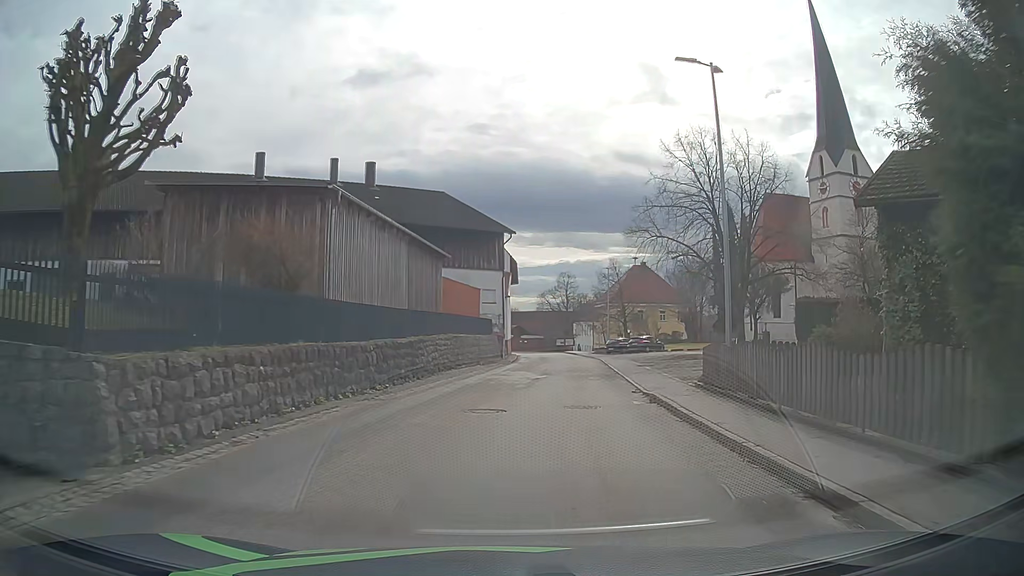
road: tertiary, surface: asphalt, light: Day
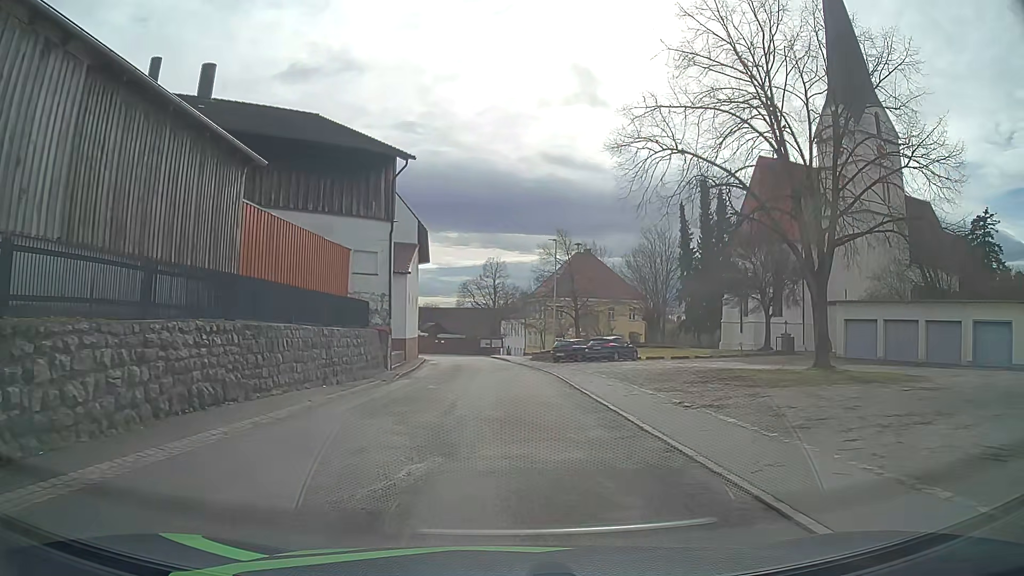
(+1.5, +19.4) m; +7°
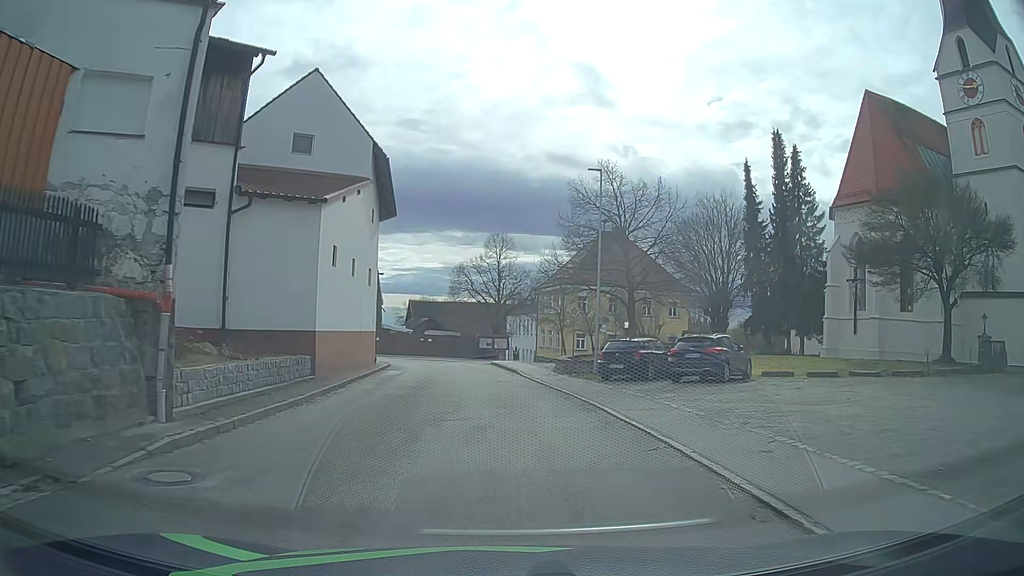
(-0.3, +19.3) m; -1°
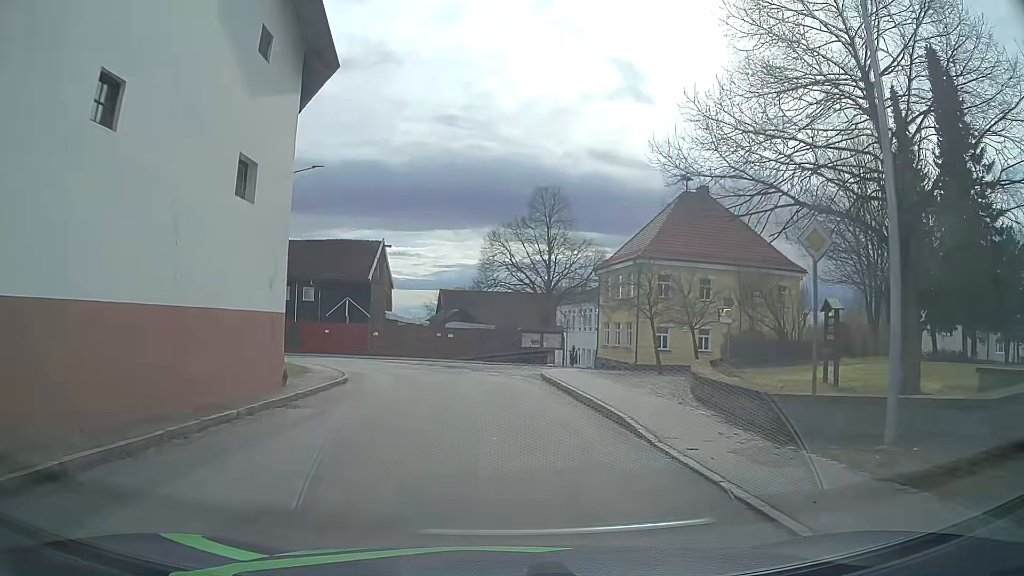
(-0.5, +19.2) m; -4°
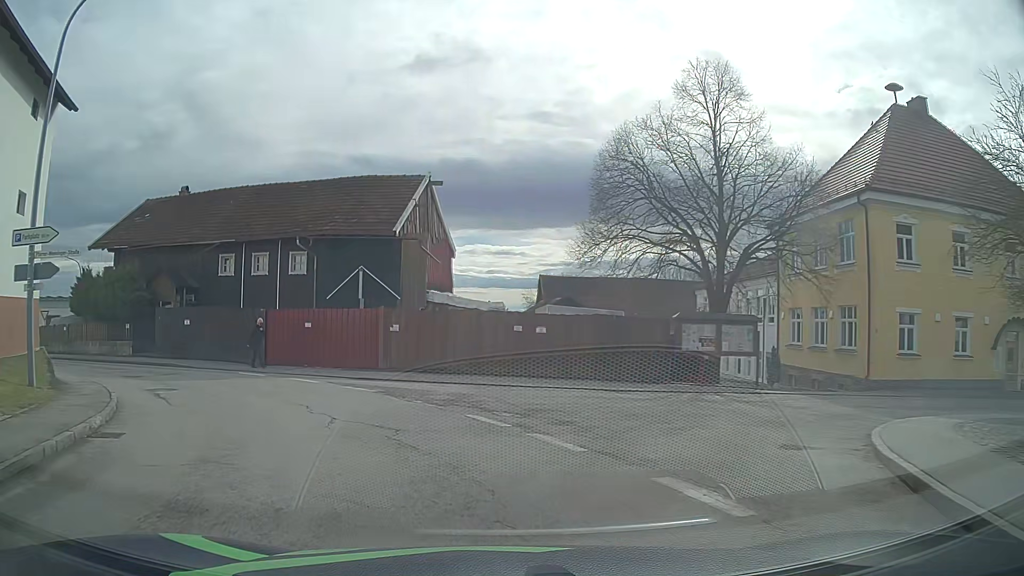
(-0.9, +21.8) m; -8°
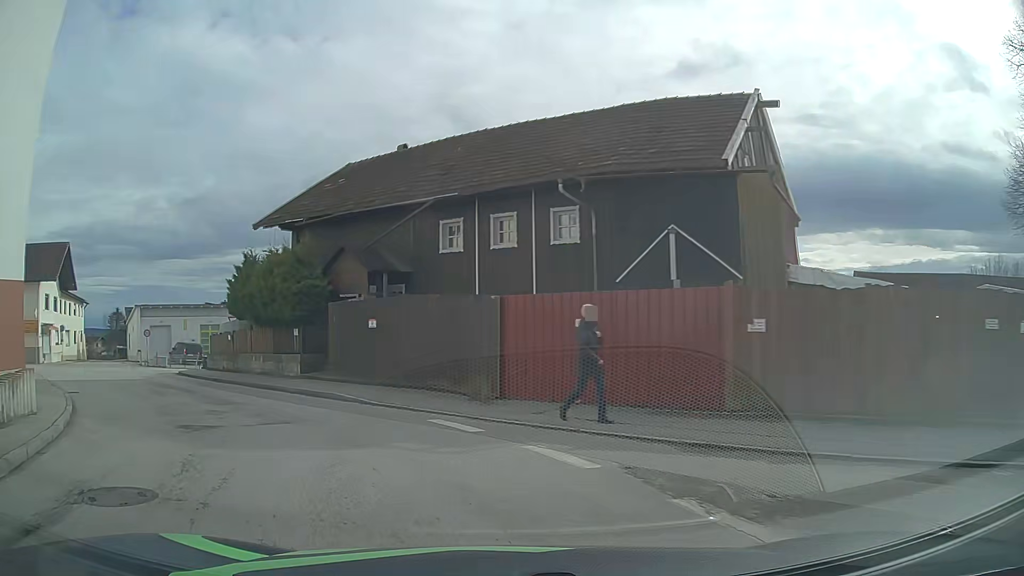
(-2.4, +11.6) m; -25°
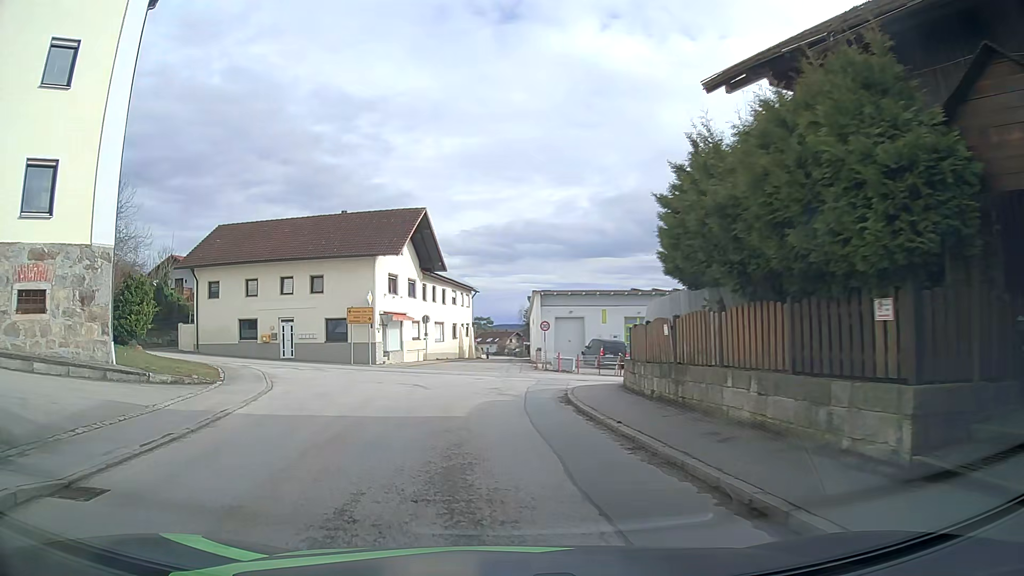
(-5.0, +14.1) m; -37°
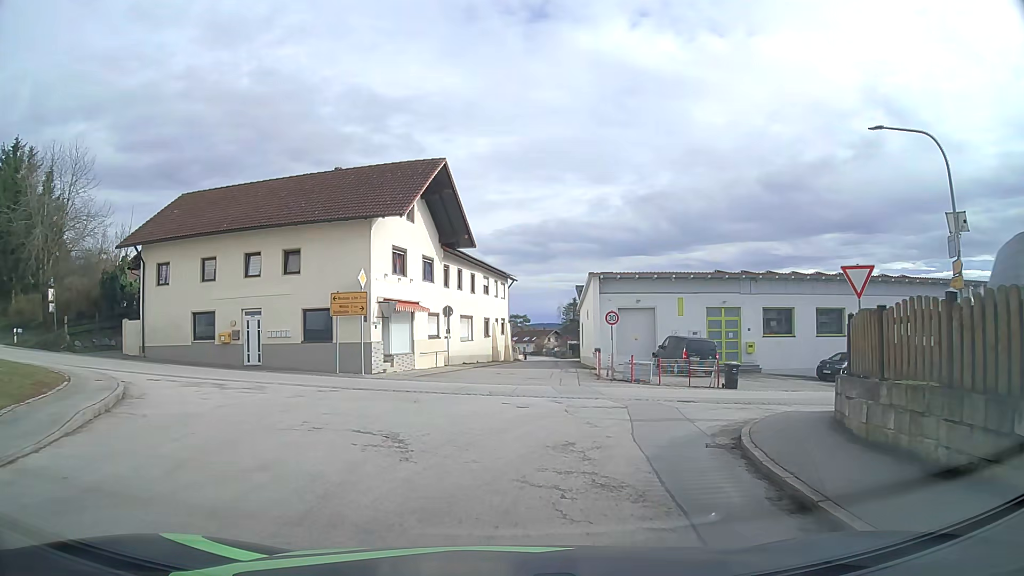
(-0.7, +11.6) m; -4°
(+1, +10) (+6, +19) (+14, +23) (+24, +25) (+34, +26) (+44, +27) (+54, +28) (+64, +28) (+74, +28) (+84, +28) m
